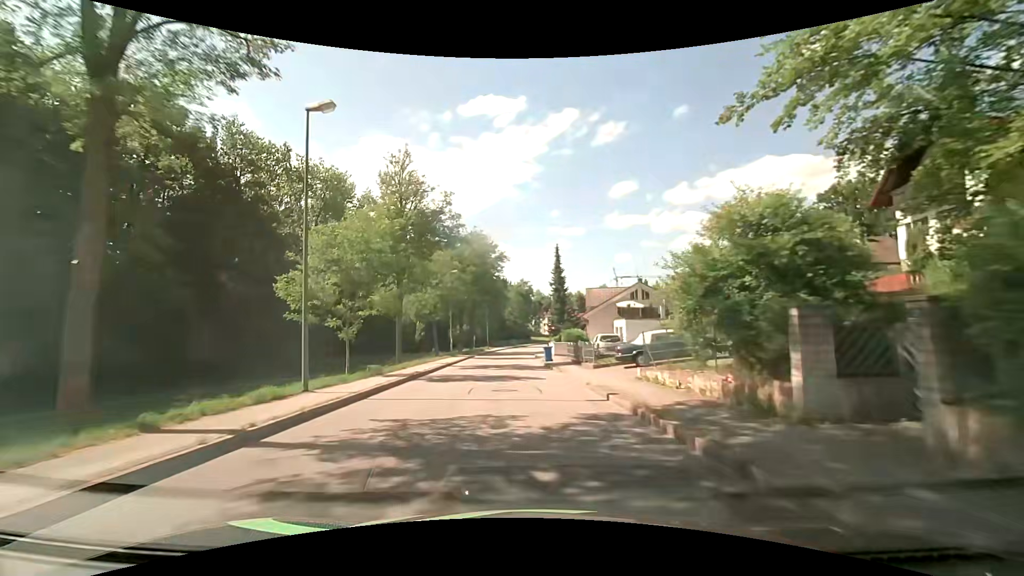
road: unclassified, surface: asphalt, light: Day
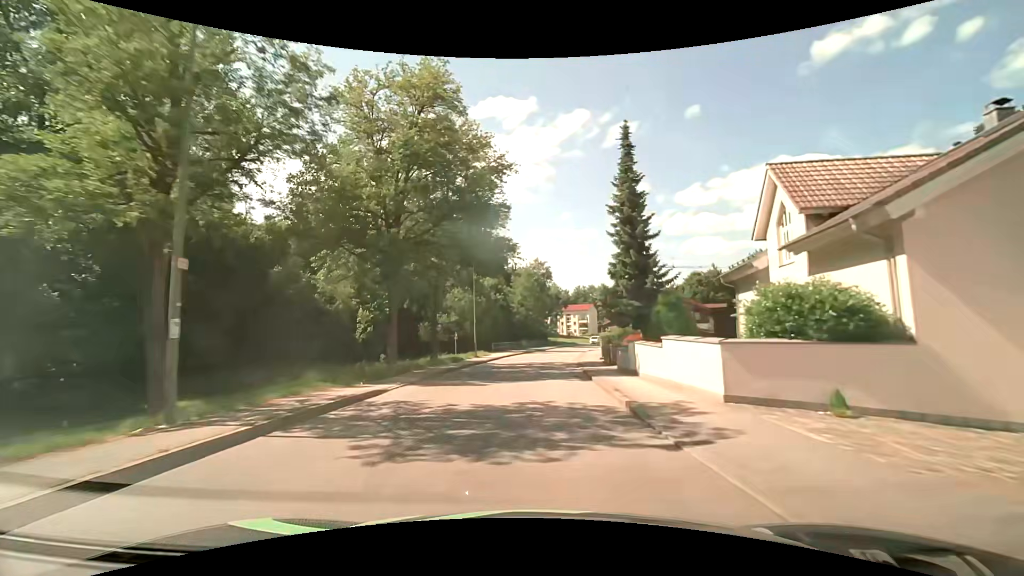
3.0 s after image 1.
(-1.2, +37.9) m; -1°
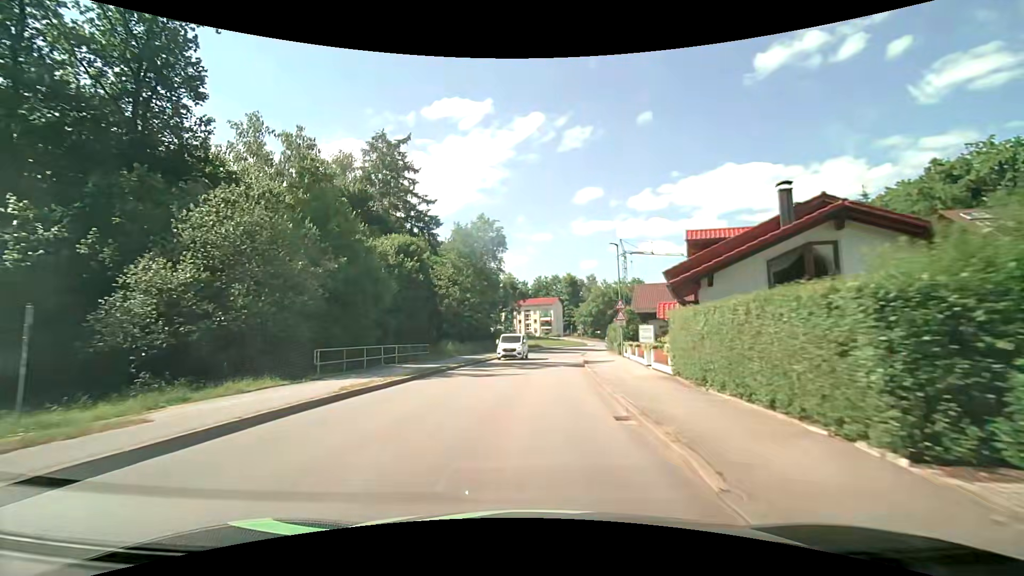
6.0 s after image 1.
(+1.6, +38.3) m; +5°
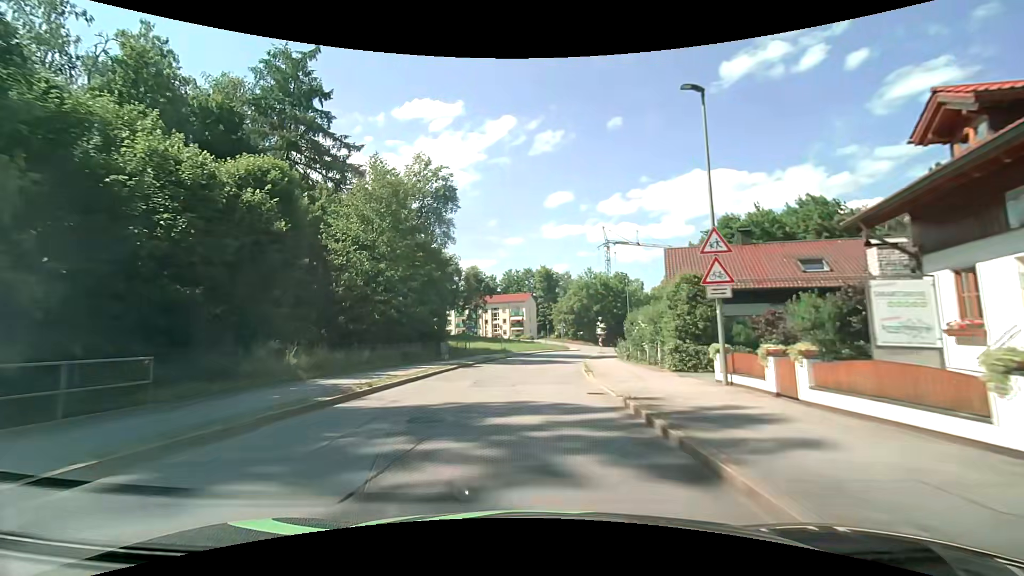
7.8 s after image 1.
(+0.5, +22.6) m; +3°
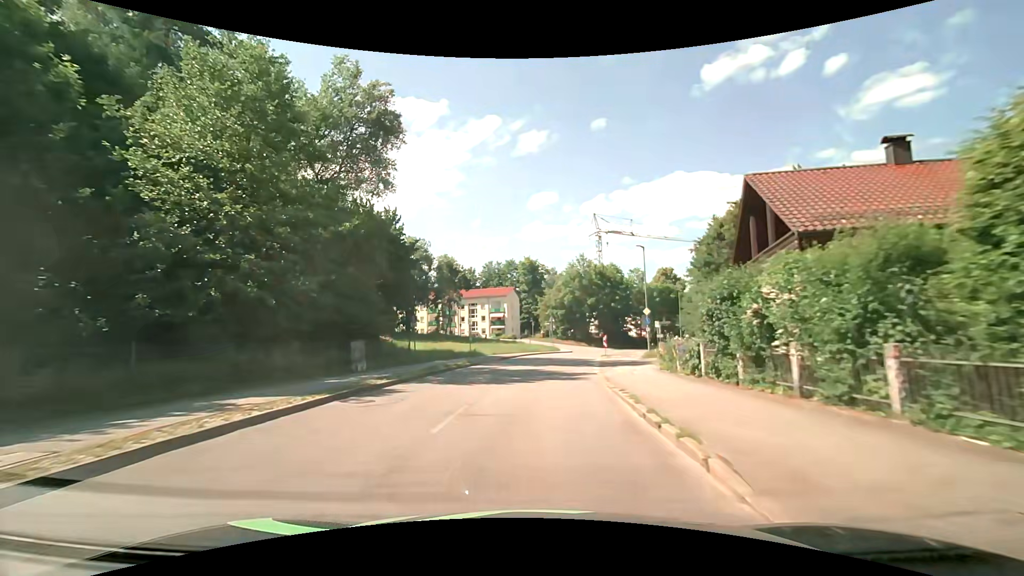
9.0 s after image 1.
(+0.3, +15.0) m; +2°
